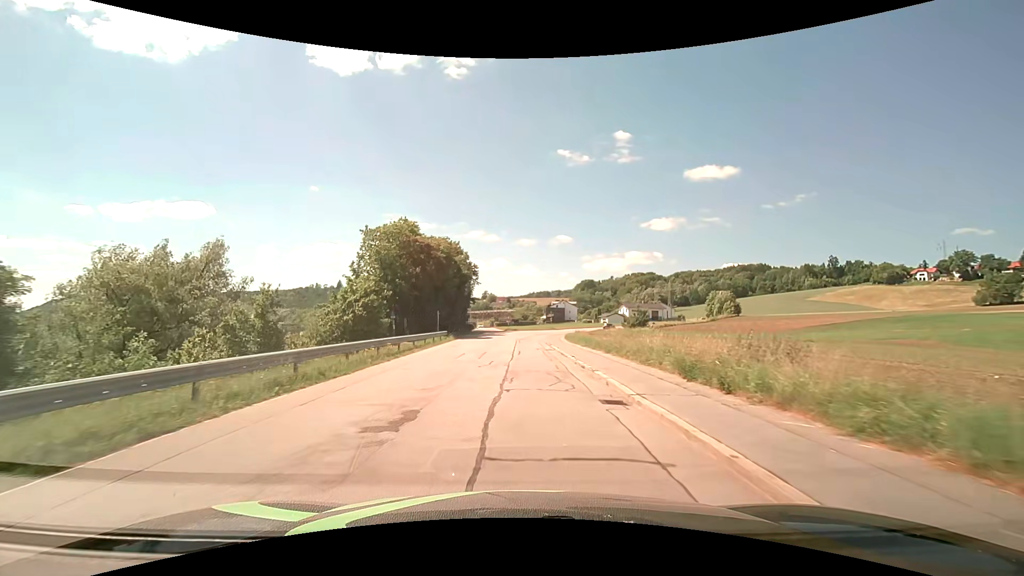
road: residential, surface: asphalt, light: Day
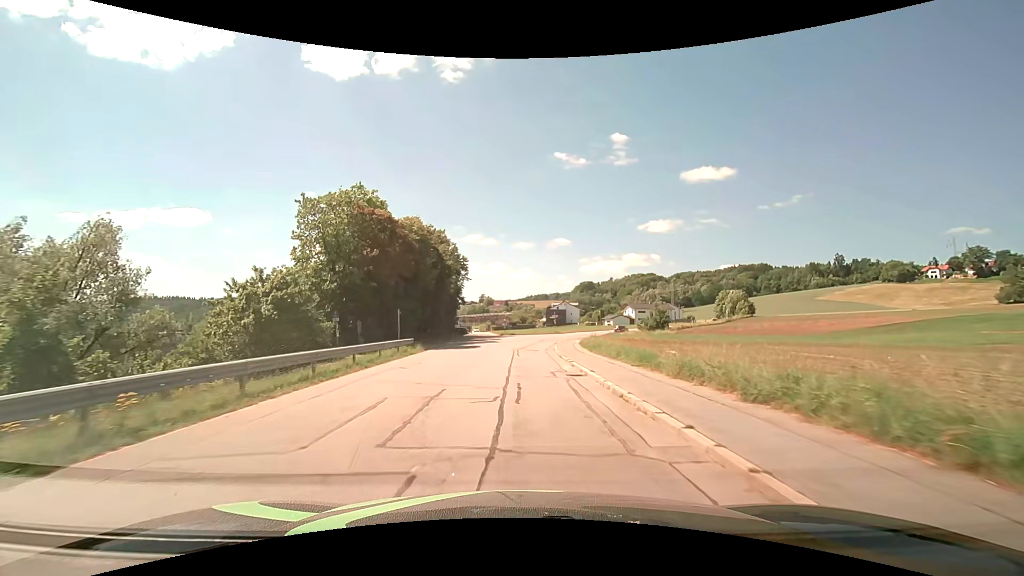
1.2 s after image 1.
(0.0, +13.7) m; 0°
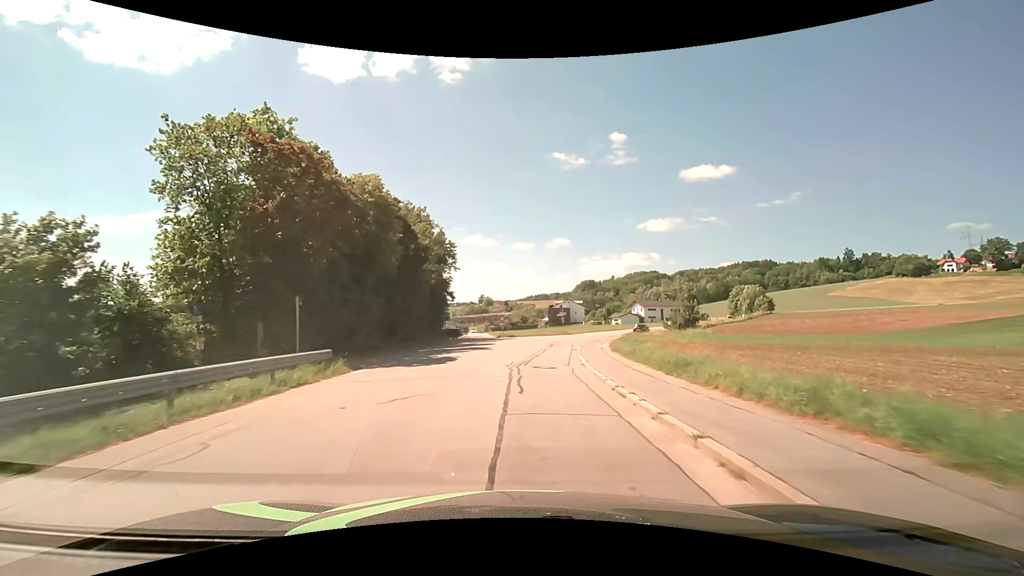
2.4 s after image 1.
(-0.1, +13.7) m; 0°
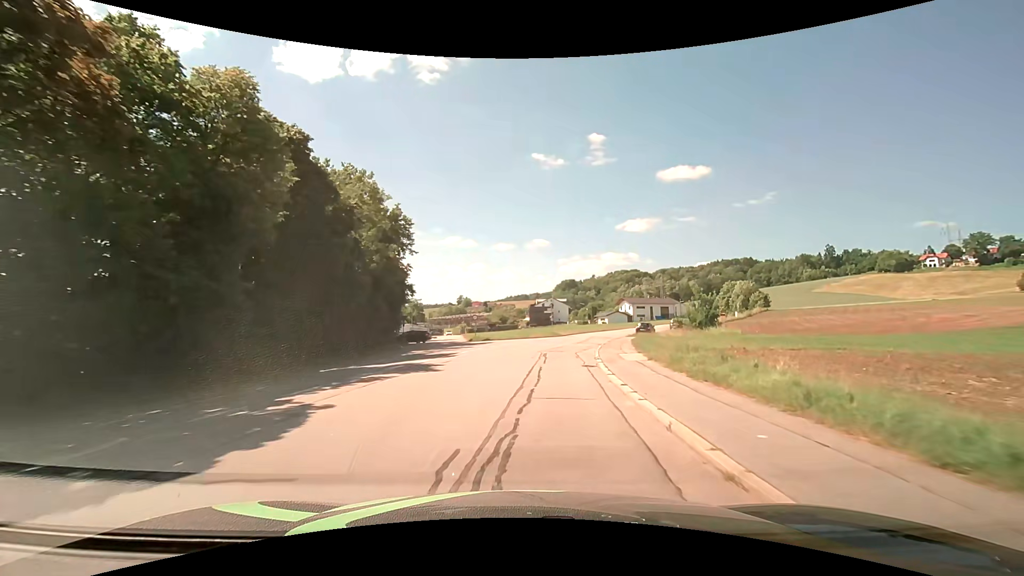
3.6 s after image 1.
(+0.2, +13.8) m; +2°
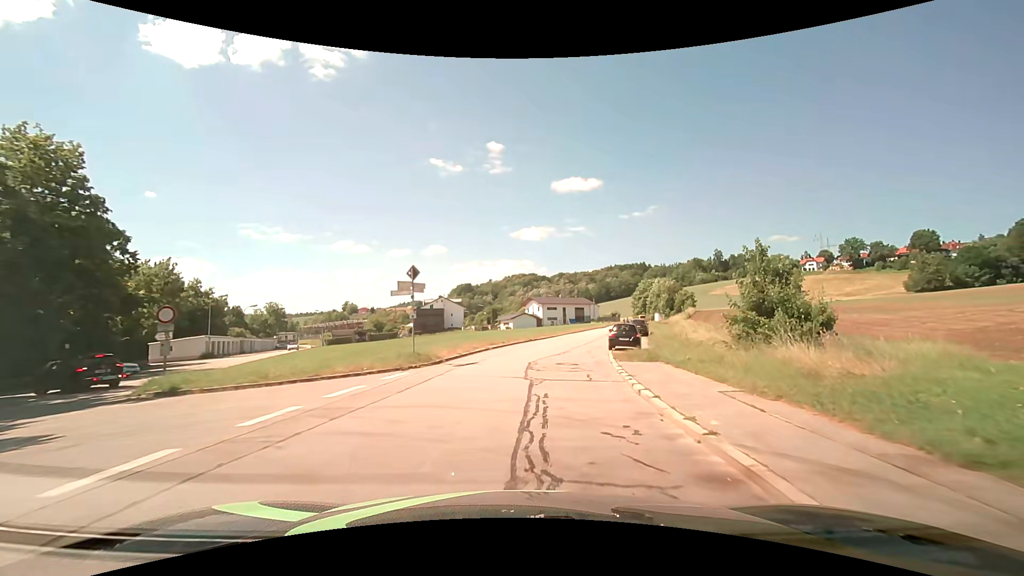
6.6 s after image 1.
(+3.4, +34.0) m; +12°
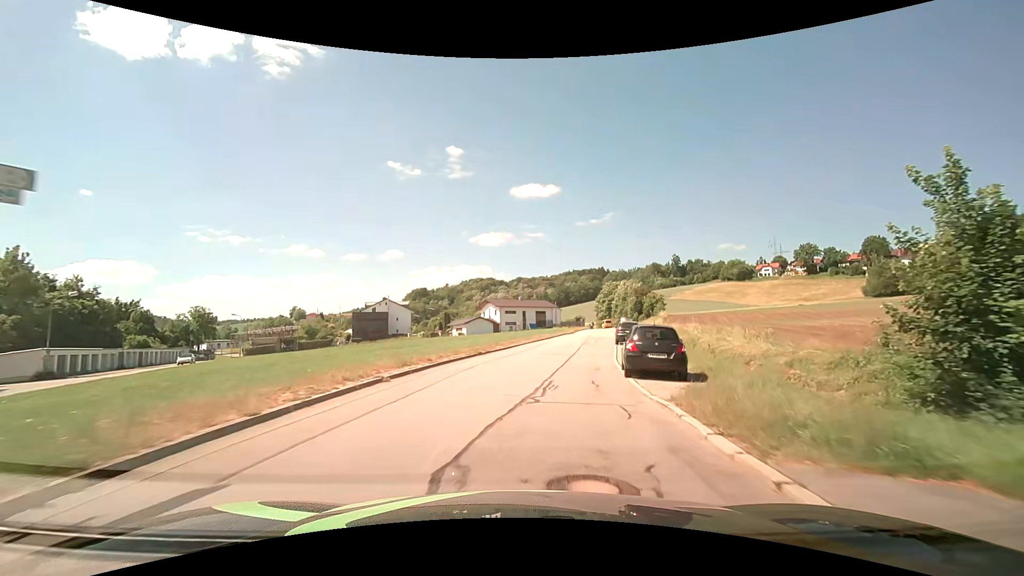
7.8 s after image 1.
(+0.6, +13.6) m; +4°
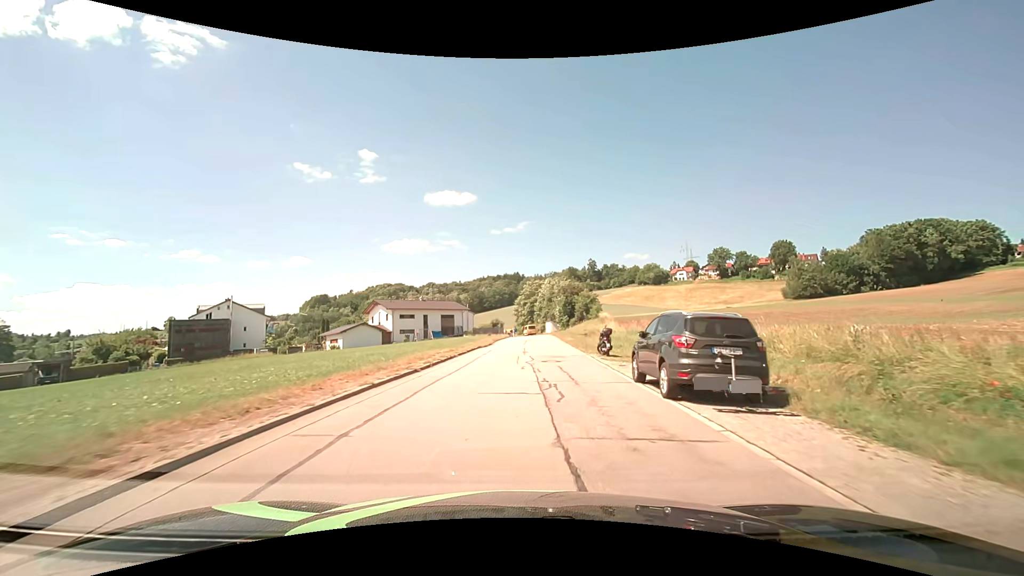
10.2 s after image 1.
(+2.5, +26.7) m; +10°
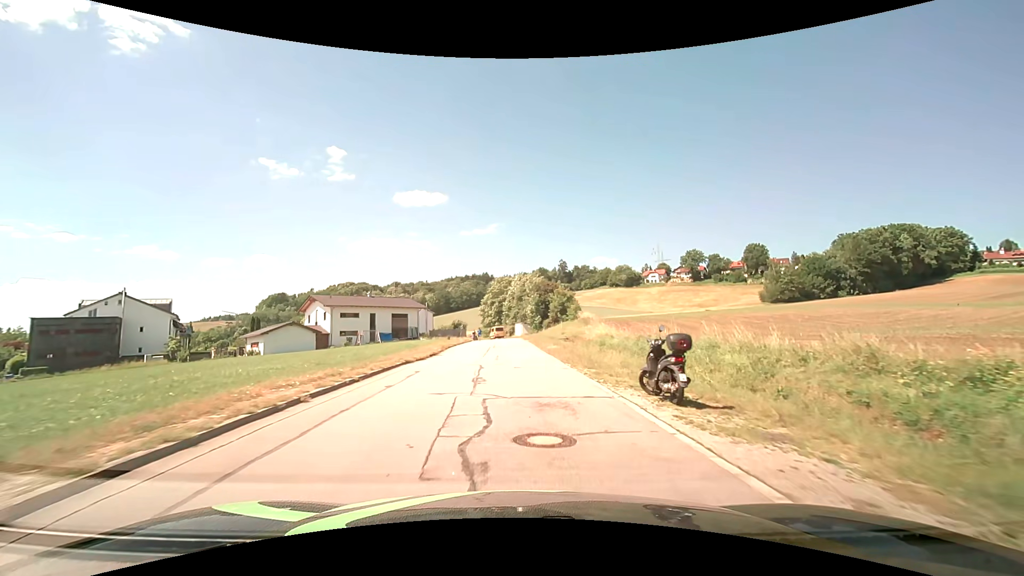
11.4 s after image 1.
(+0.5, +13.5) m; +4°
